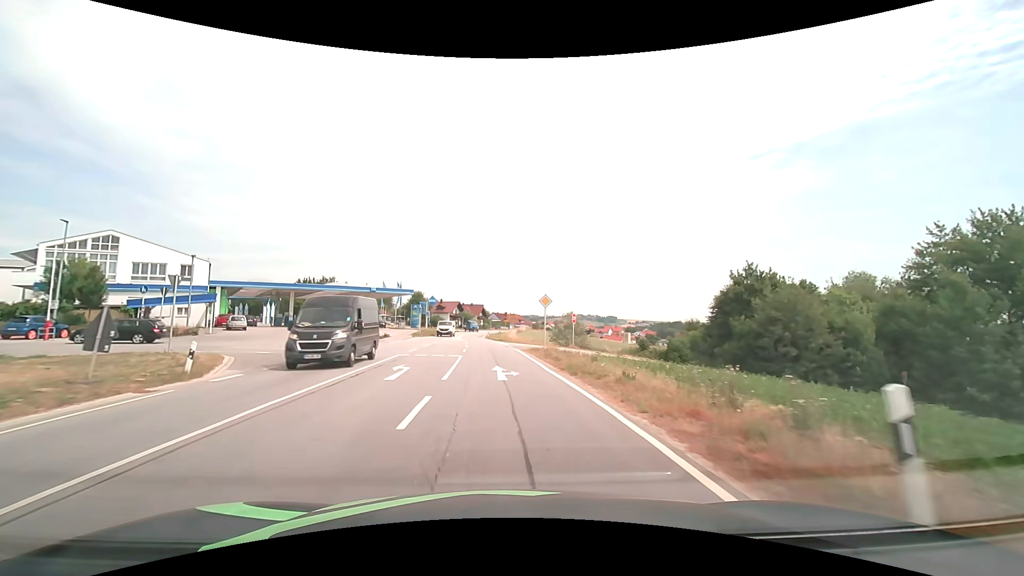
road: secondary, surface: asphalt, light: Day
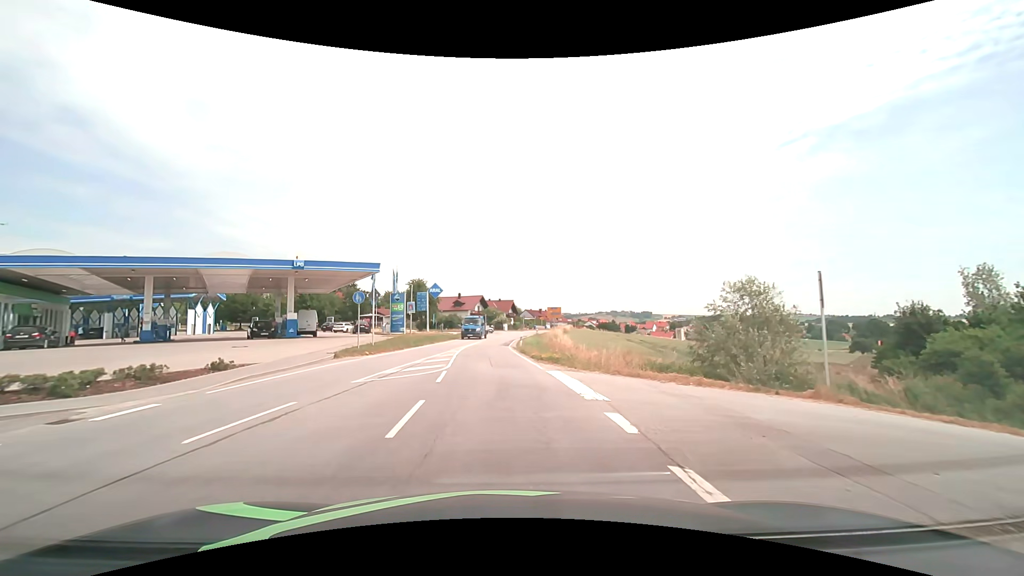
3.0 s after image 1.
(-1.0, +32.1) m; -3°
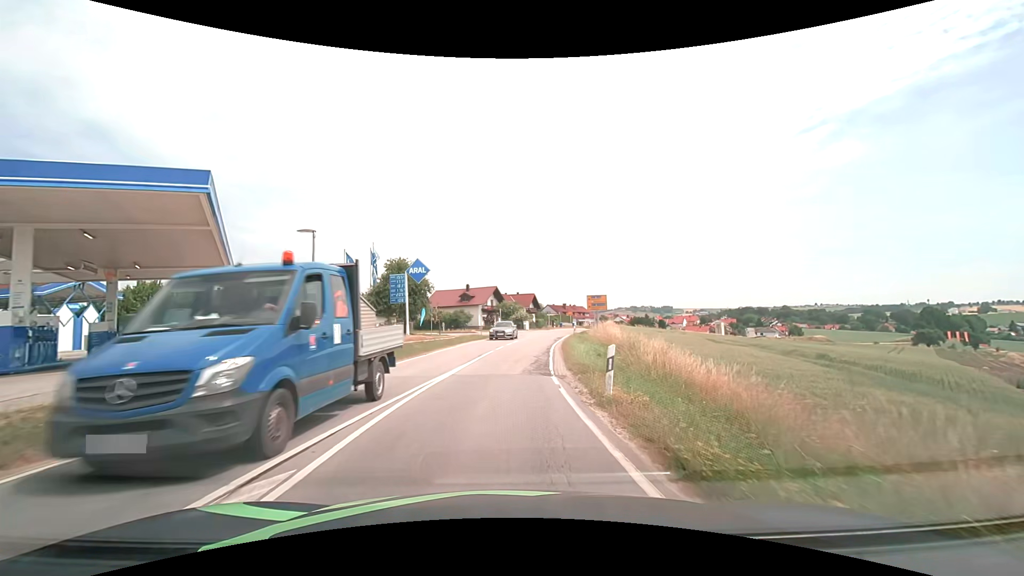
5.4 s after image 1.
(-0.6, +23.2) m; -2°
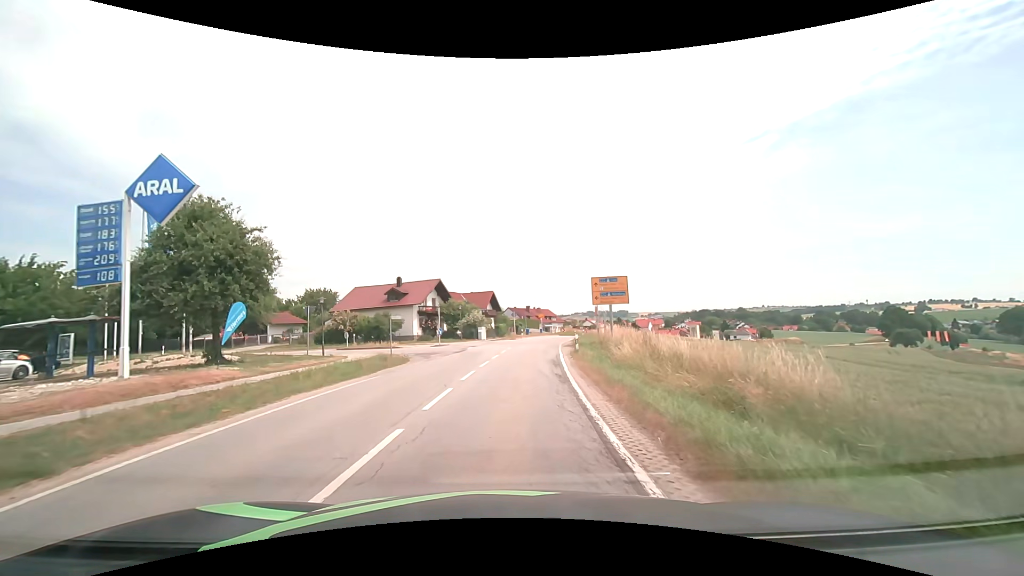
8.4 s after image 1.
(+0.9, +25.8) m; +5°
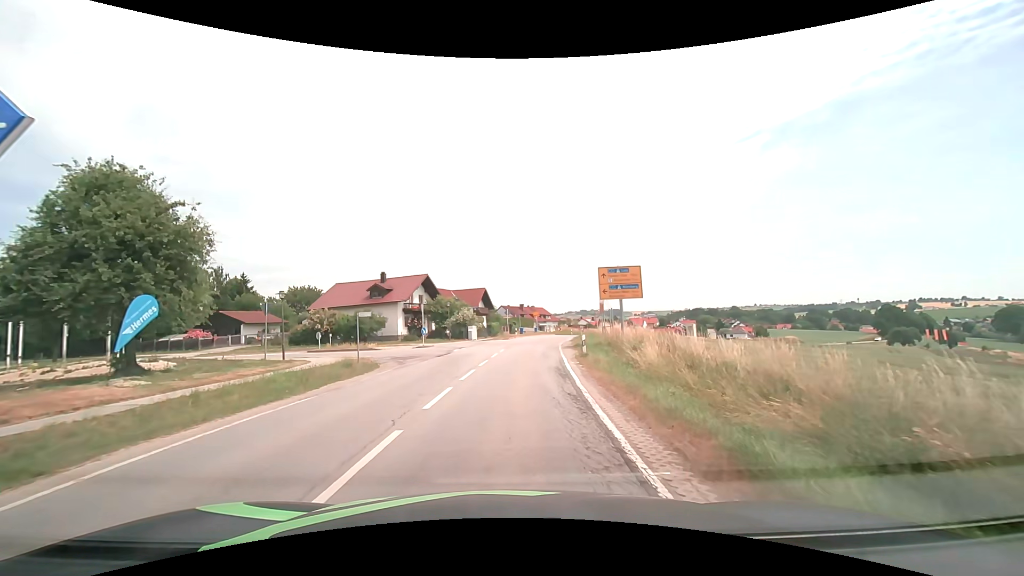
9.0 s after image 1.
(0.0, +4.6) m; +1°
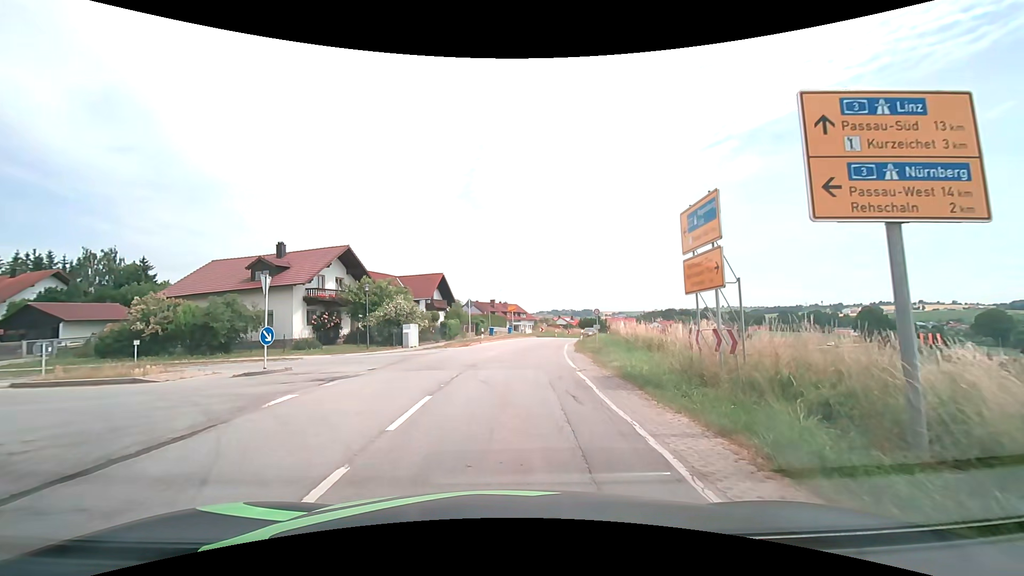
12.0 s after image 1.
(+0.6, +19.7) m; +4°
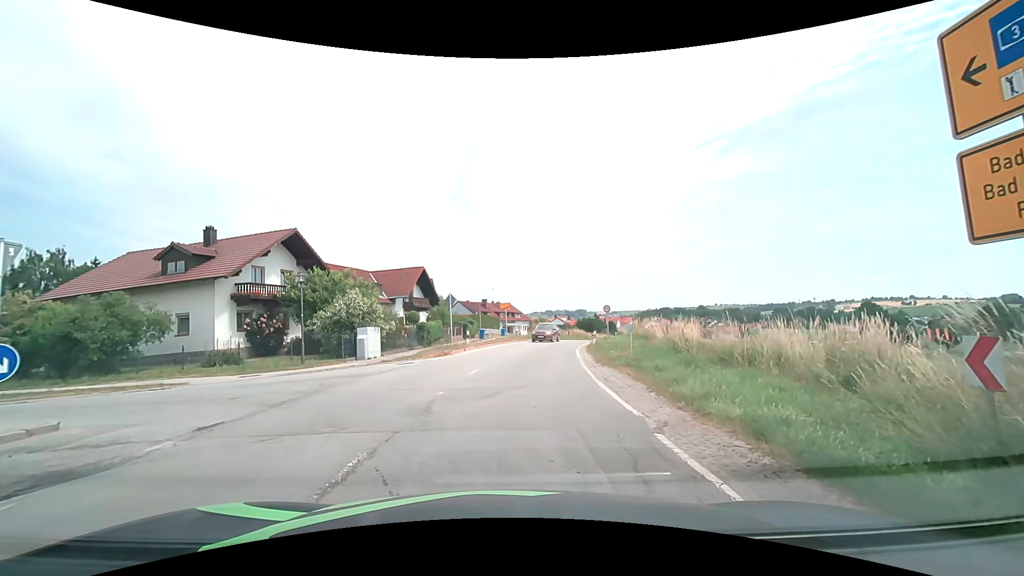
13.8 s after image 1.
(0.0, +8.0) m; 0°
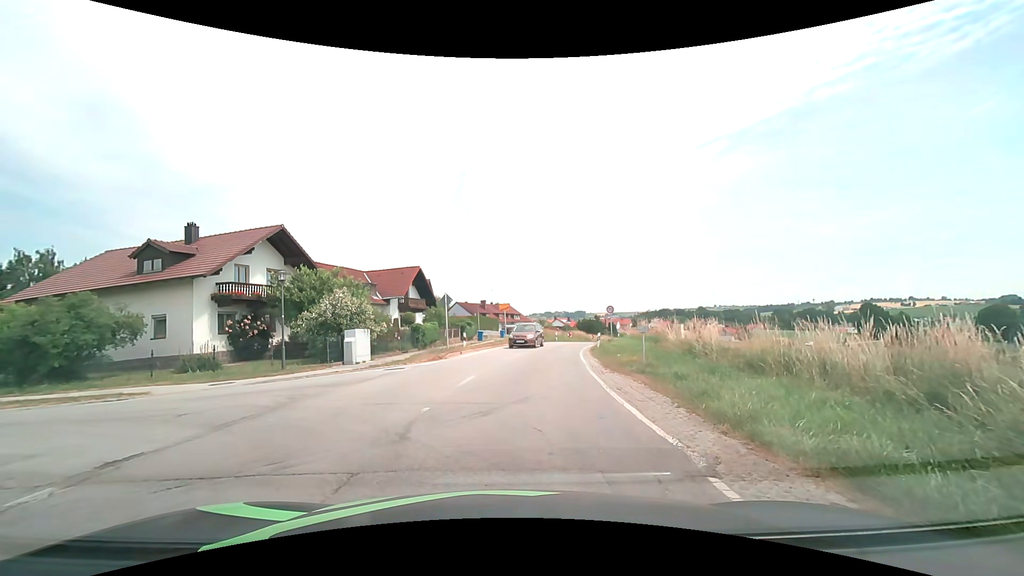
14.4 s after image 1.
(0.0, +1.6) m; +2°
